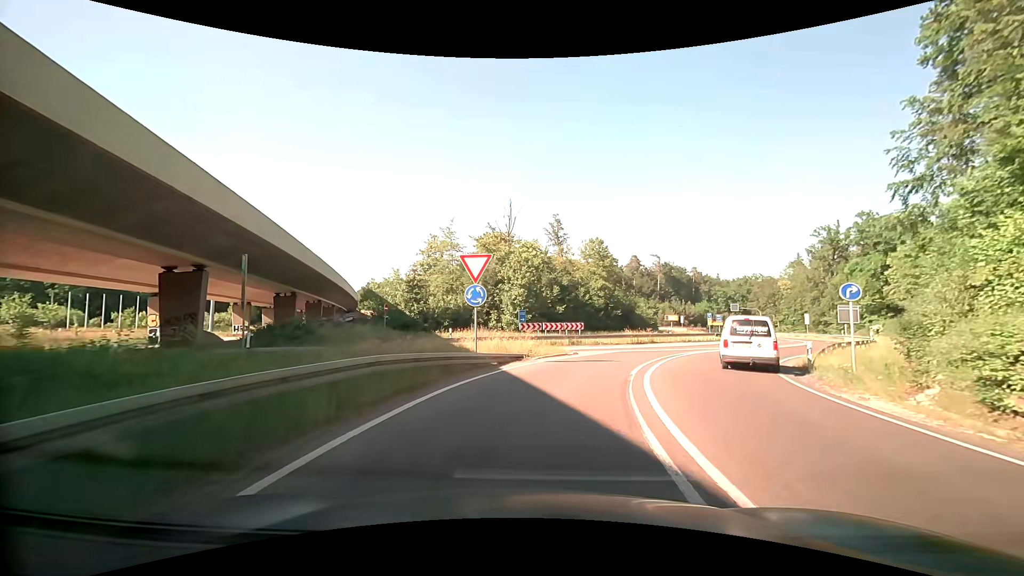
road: trunk_link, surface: asphalt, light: Day
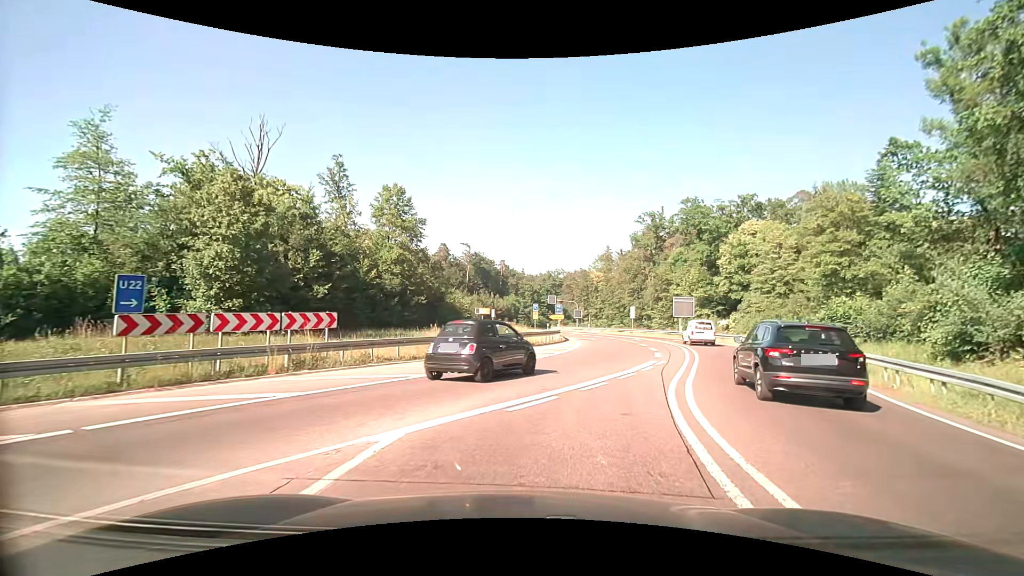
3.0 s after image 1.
(+3.2, +21.5) m; +21°
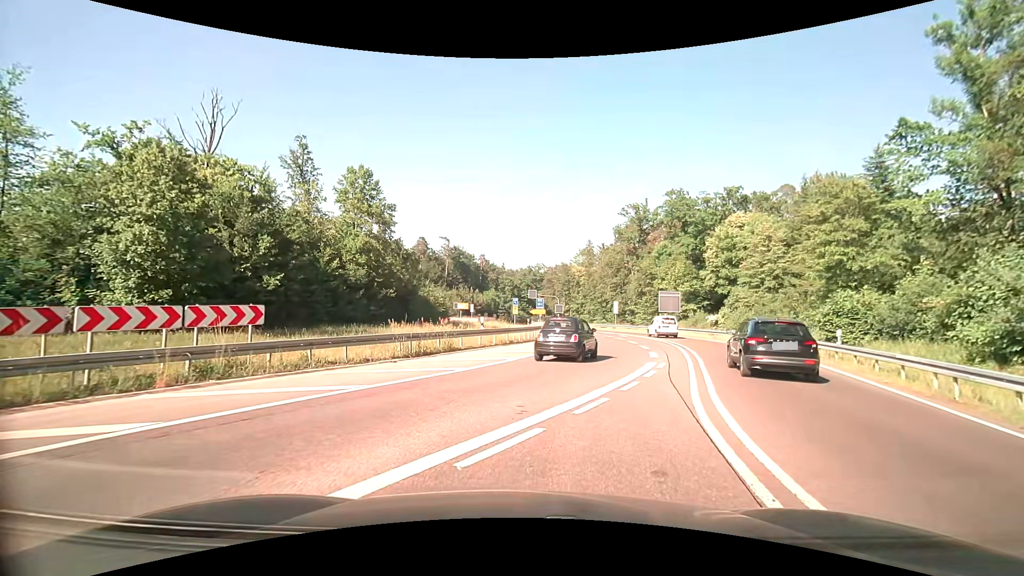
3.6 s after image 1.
(+0.1, +3.0) m; +2°
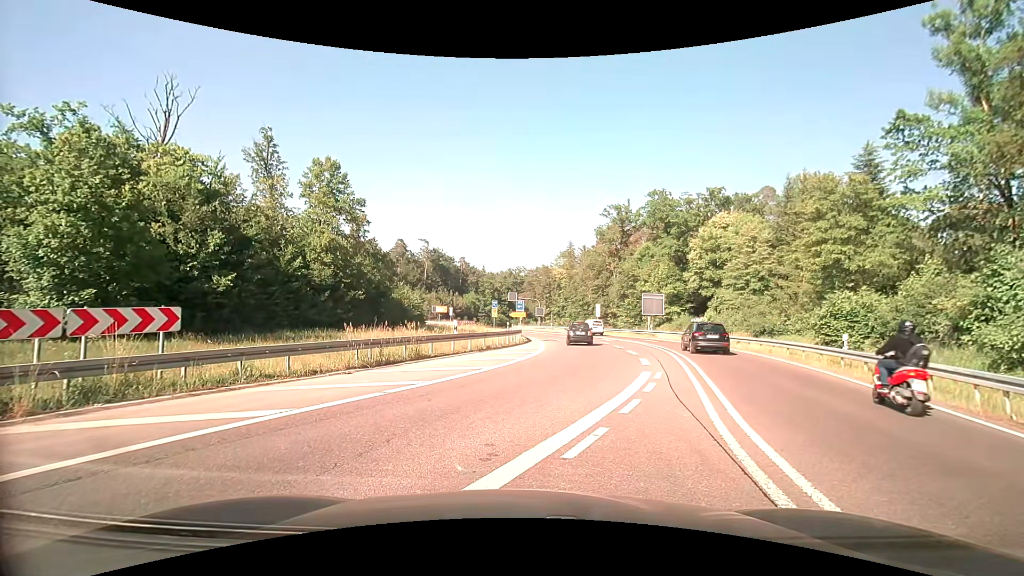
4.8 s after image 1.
(+0.1, +2.0) m; +4°
